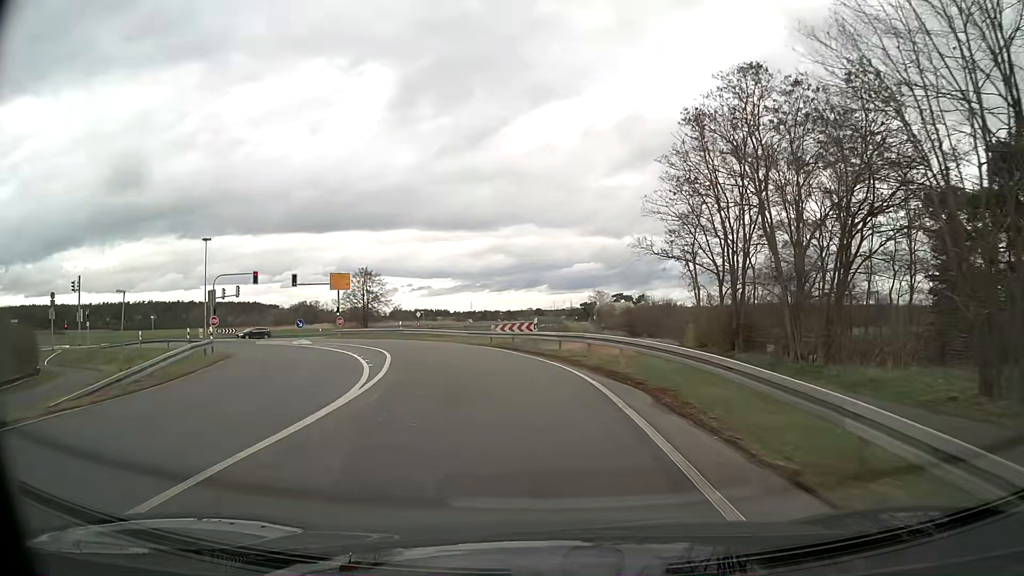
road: tertiary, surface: asphalt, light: Day
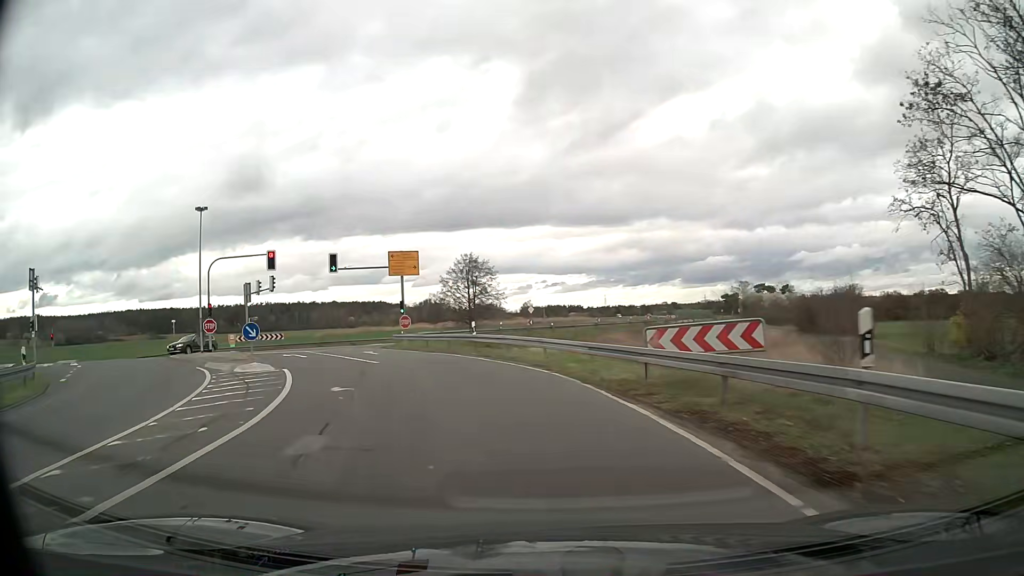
(-1.8, +22.7) m; -11°
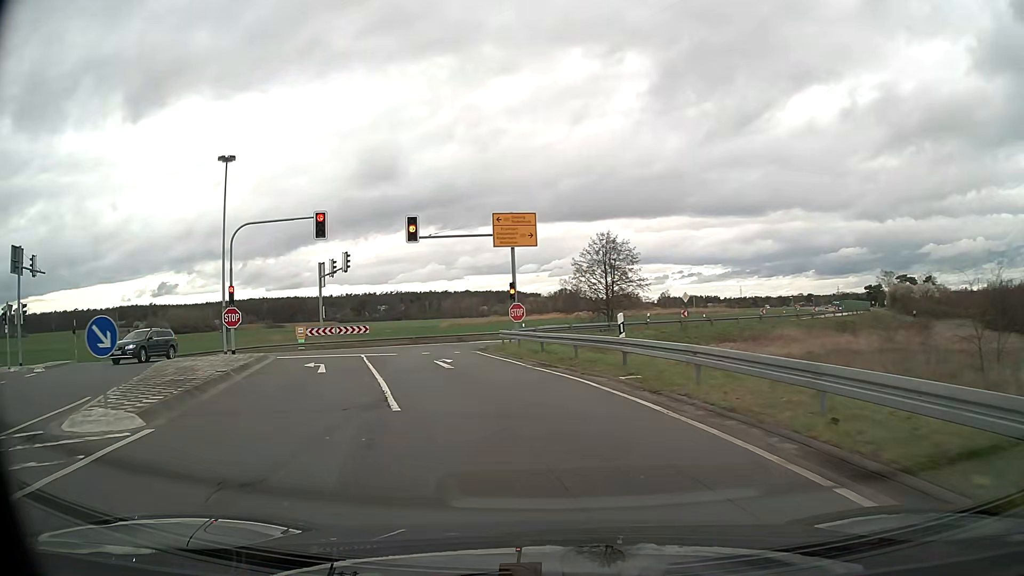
(-1.4, +13.7) m; -12°
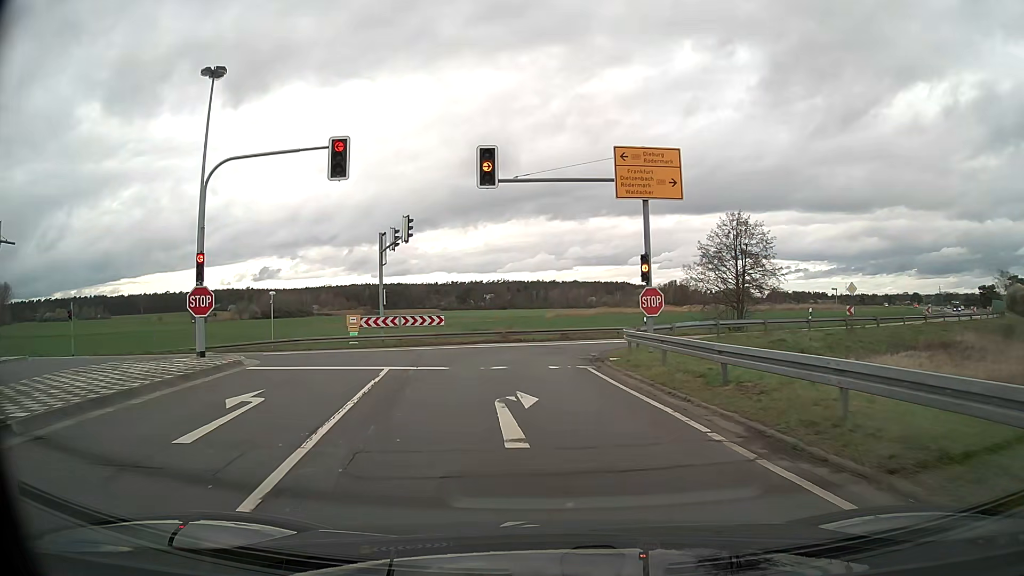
(-1.0, +11.7) m; -9°
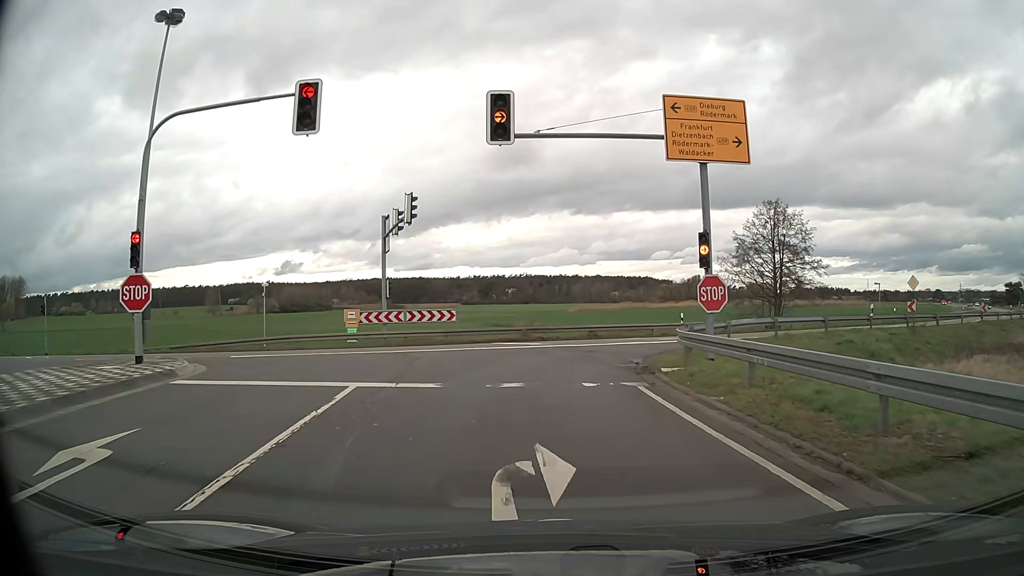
(-0.1, +4.6) m; -2°
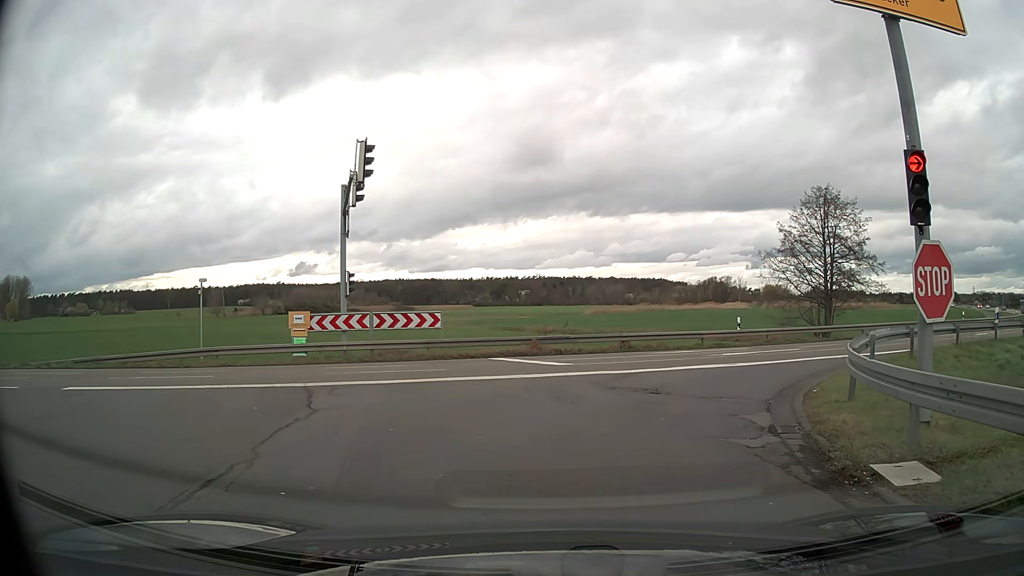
(-0.1, +8.4) m; 0°
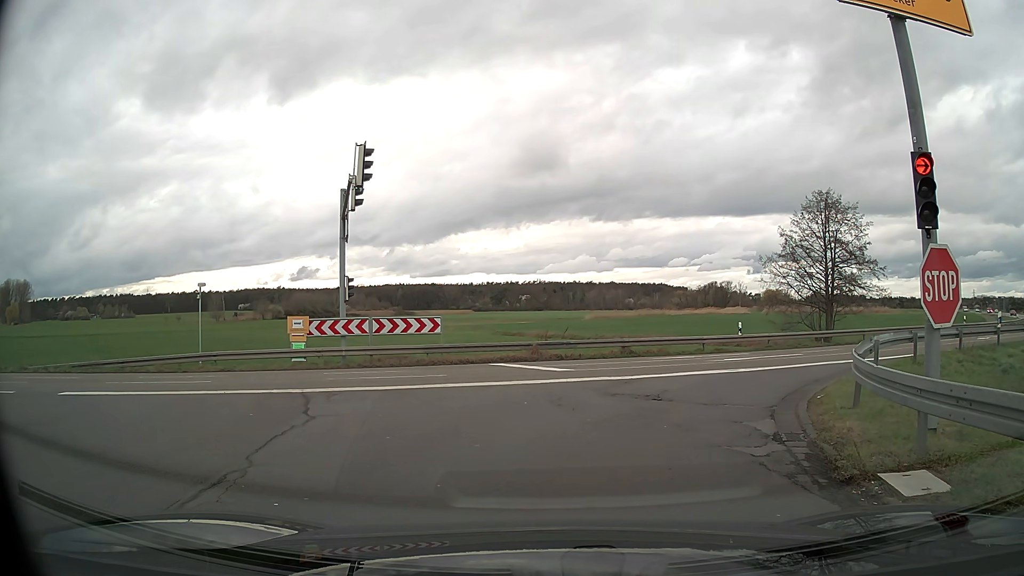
(0.0, +0.2) m; 0°
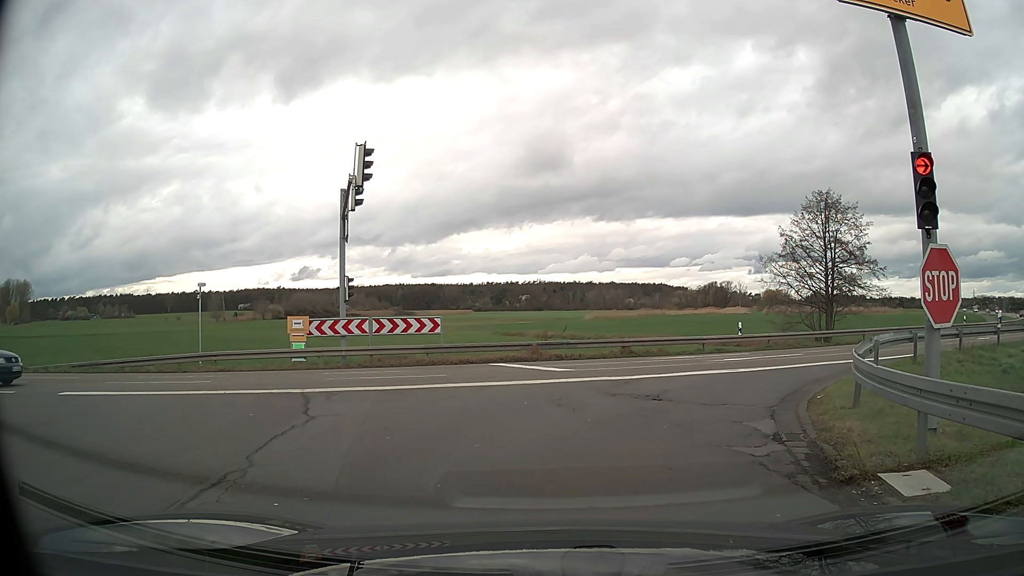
(0.0, 0.0) m; 0°
